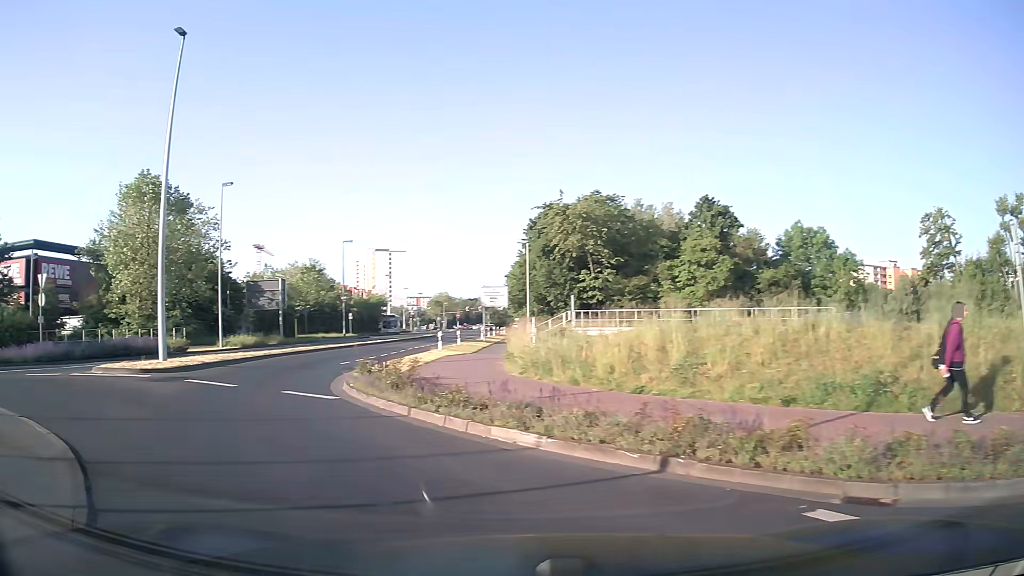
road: secondary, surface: asphalt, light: Day
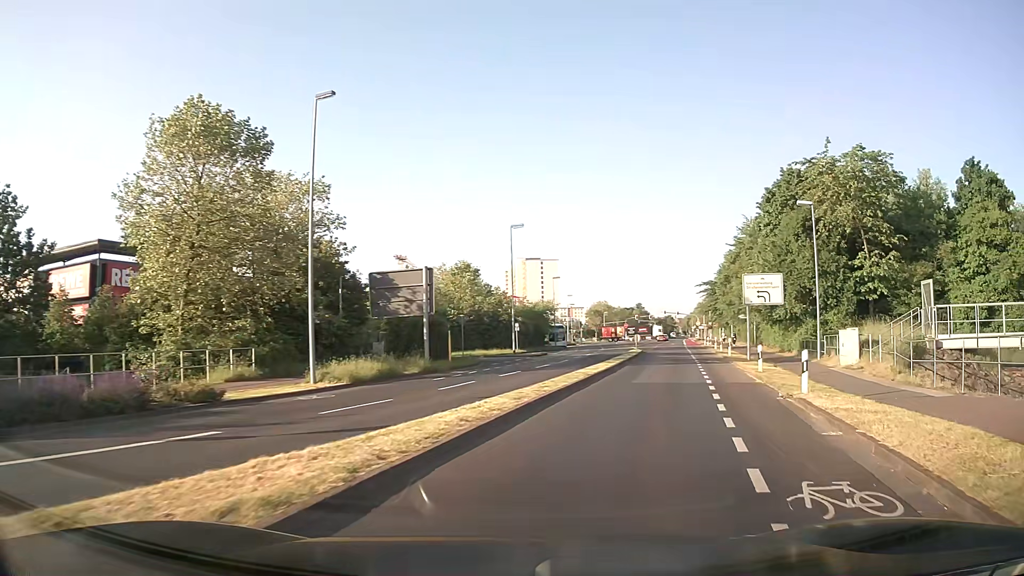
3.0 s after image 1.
(-6.8, +18.7) m; -13°
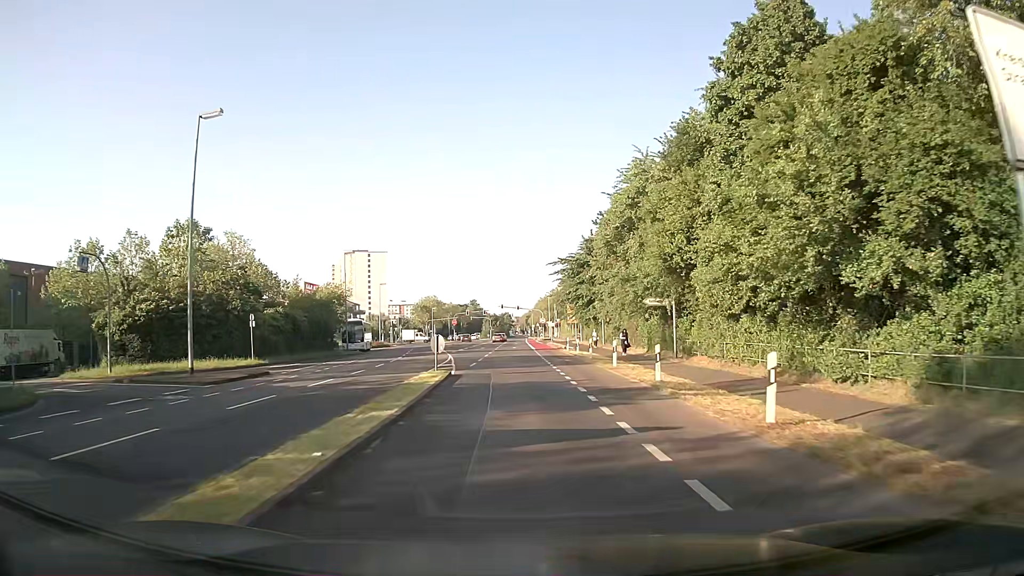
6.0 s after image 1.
(+5.5, +29.3) m; +13°
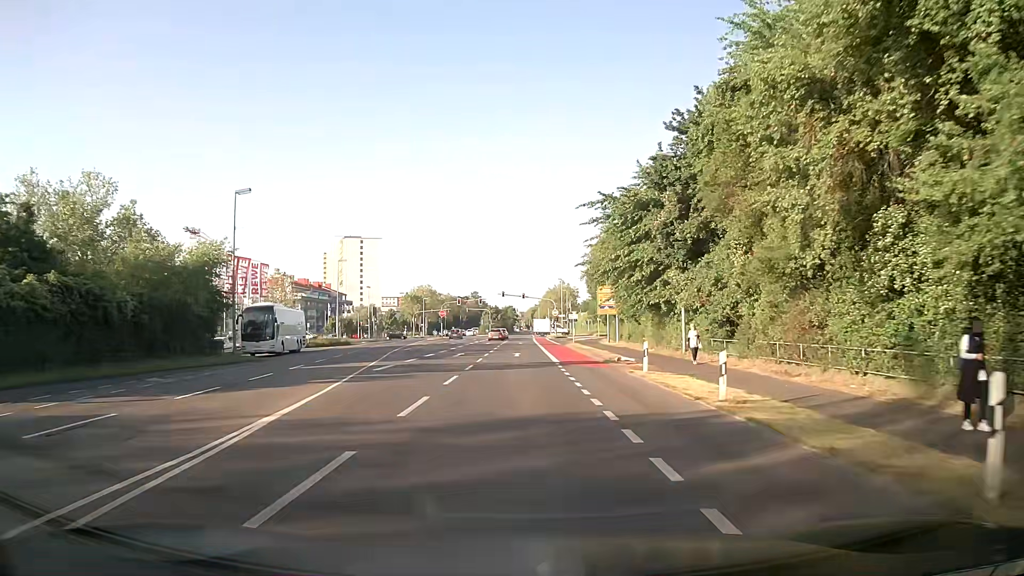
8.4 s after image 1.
(-0.1, +29.6) m; 0°
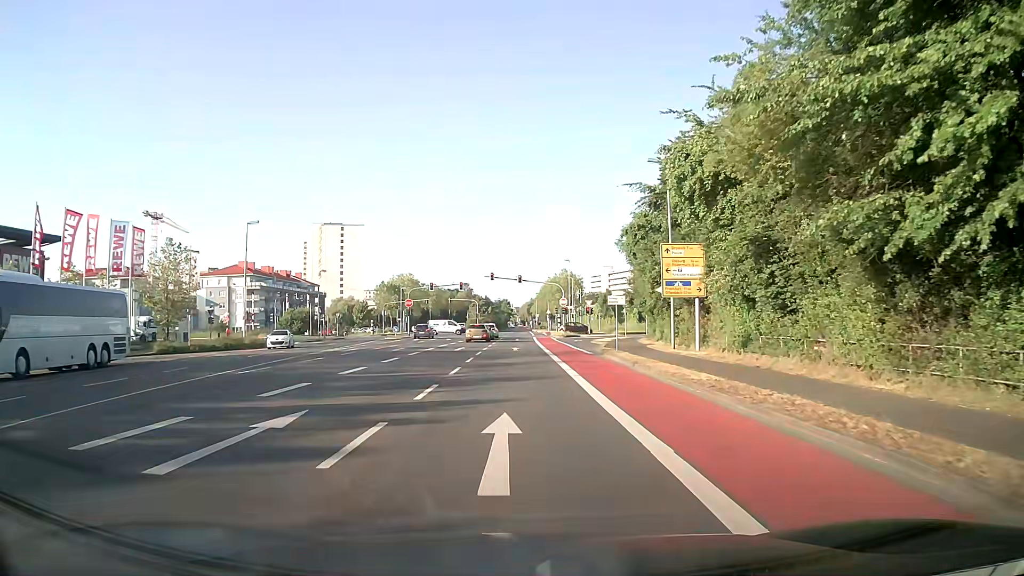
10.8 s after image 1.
(0.0, +28.2) m; 0°
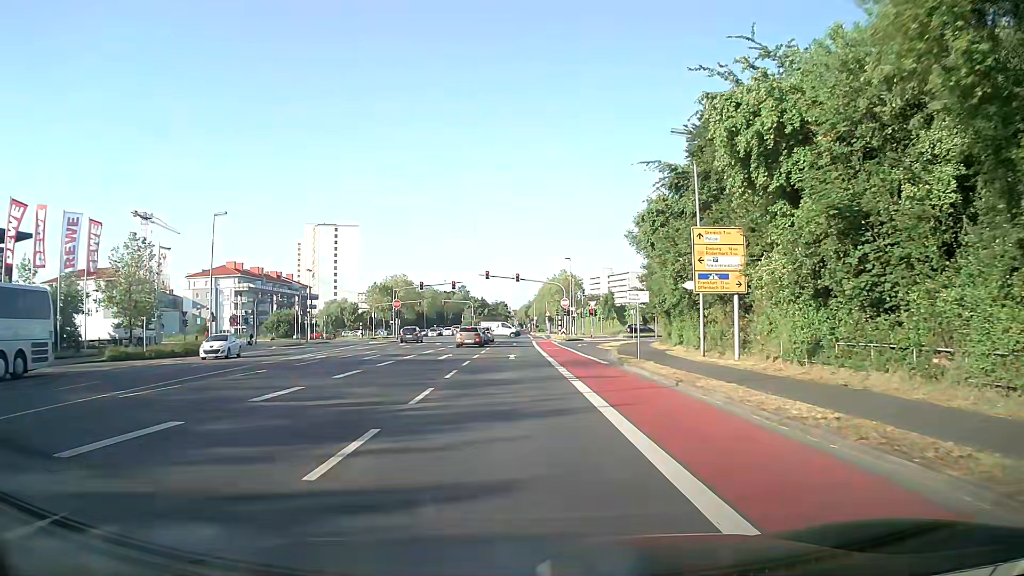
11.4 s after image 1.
(0.0, +6.3) m; 0°
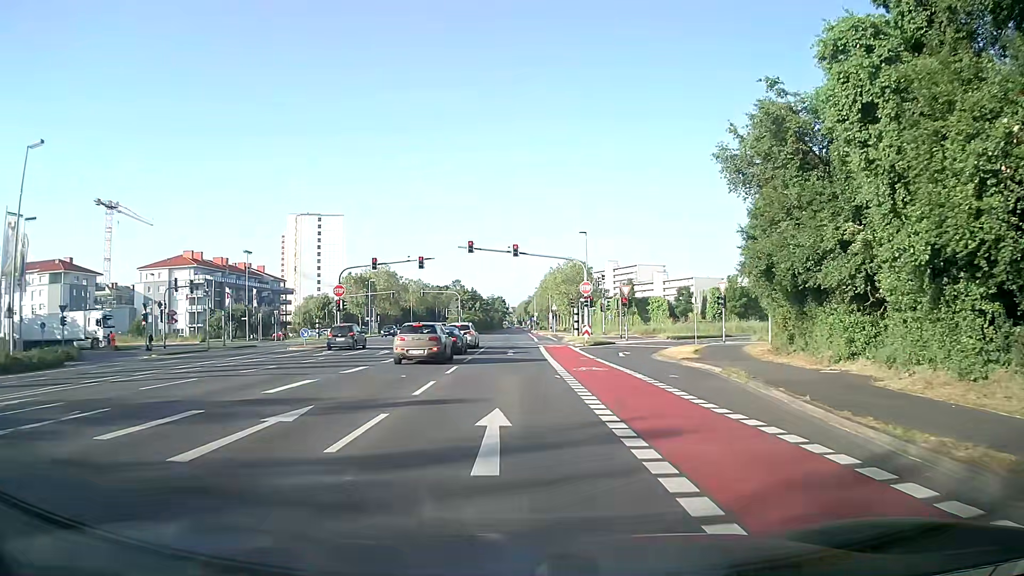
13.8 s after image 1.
(0.0, +22.9) m; 0°
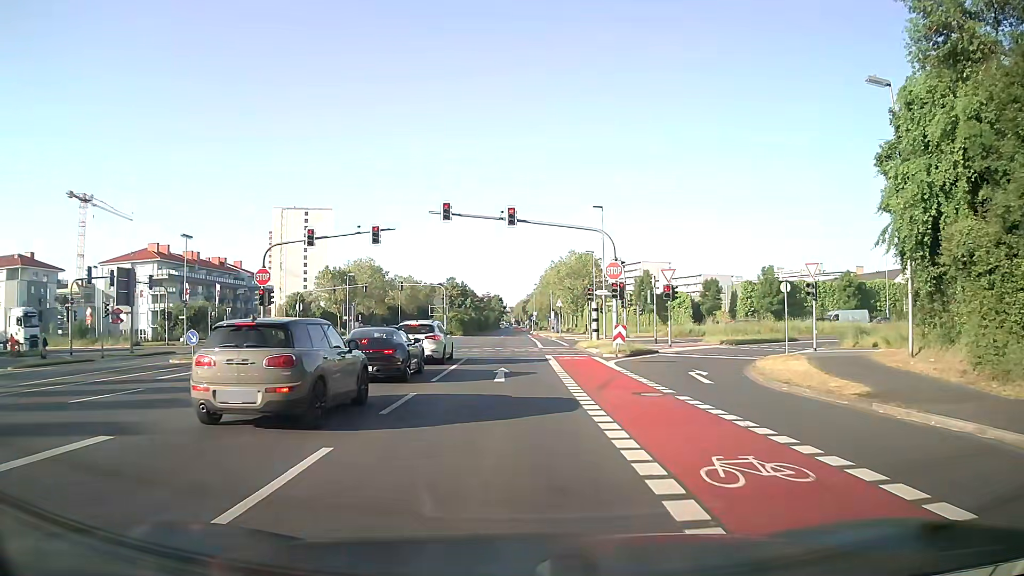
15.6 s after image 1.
(+0.1, +14.6) m; 0°
(0, +10) (0, +20) (0, +30) (0, +40) (0, +50) (0, +60) (0, +70) (0, +80) (0, +90) (0, +100) m
